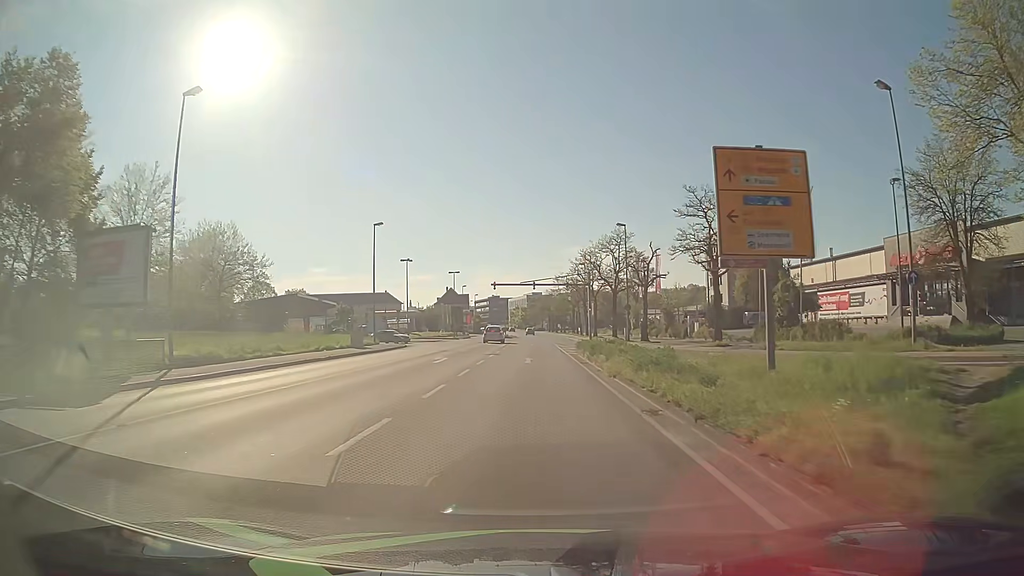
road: primary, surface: asphalt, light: Day
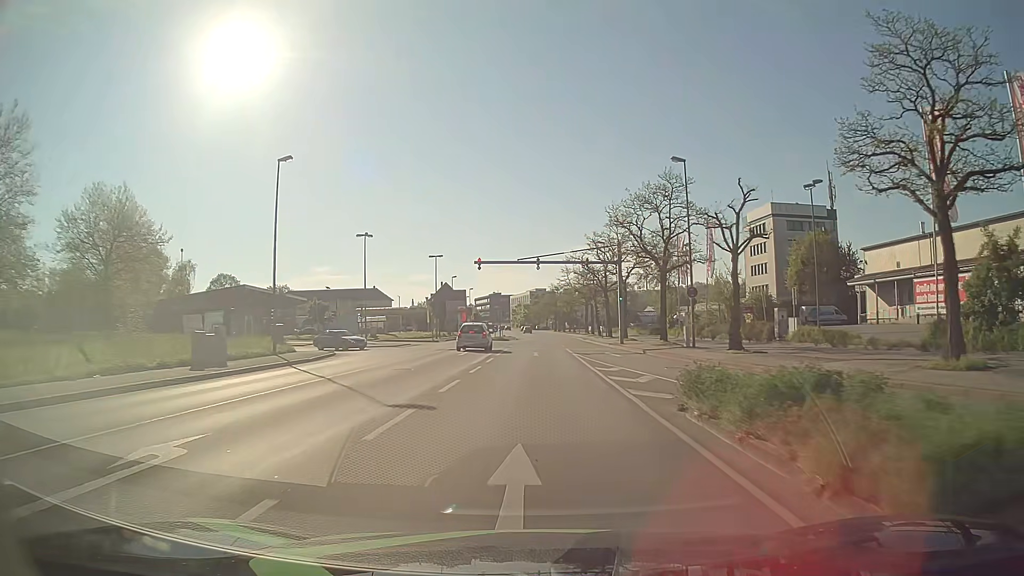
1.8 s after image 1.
(-0.1, +23.0) m; 0°
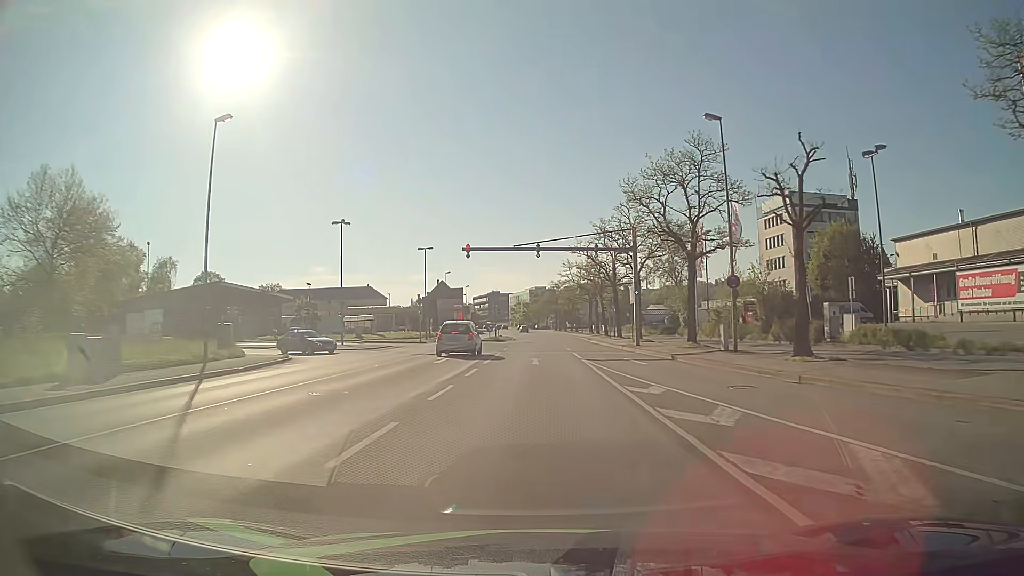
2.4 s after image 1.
(0.0, +7.7) m; 0°
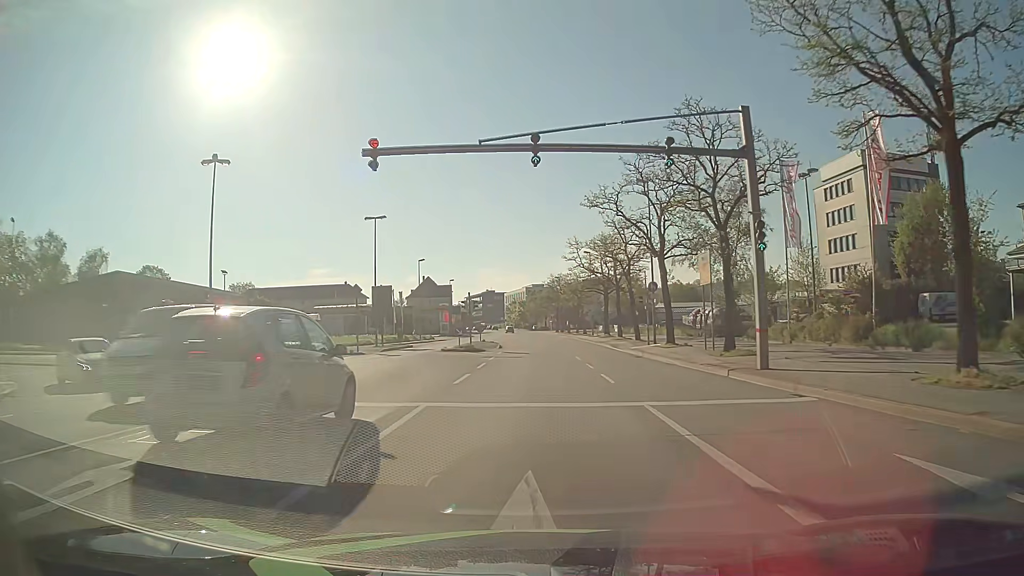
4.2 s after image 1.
(+0.1, +23.0) m; 0°
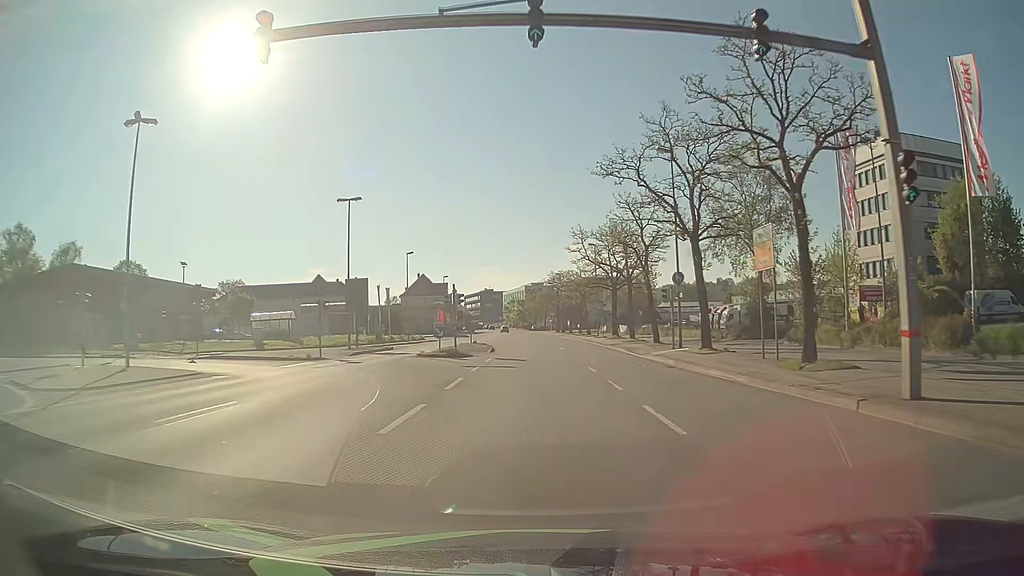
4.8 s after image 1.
(0.0, +7.7) m; 0°
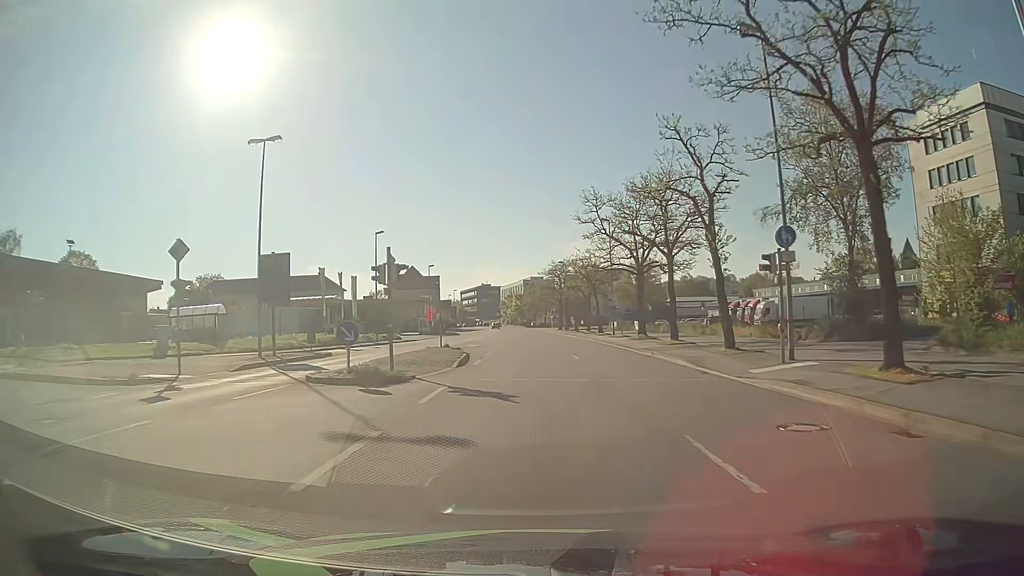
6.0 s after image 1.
(-0.1, +15.3) m; 0°
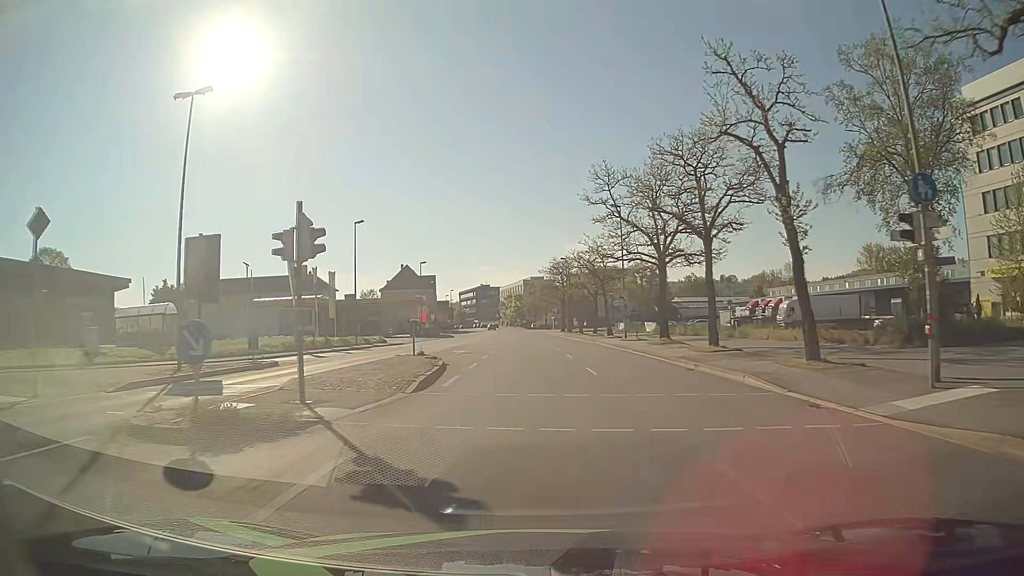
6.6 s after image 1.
(0.0, +7.6) m; 0°
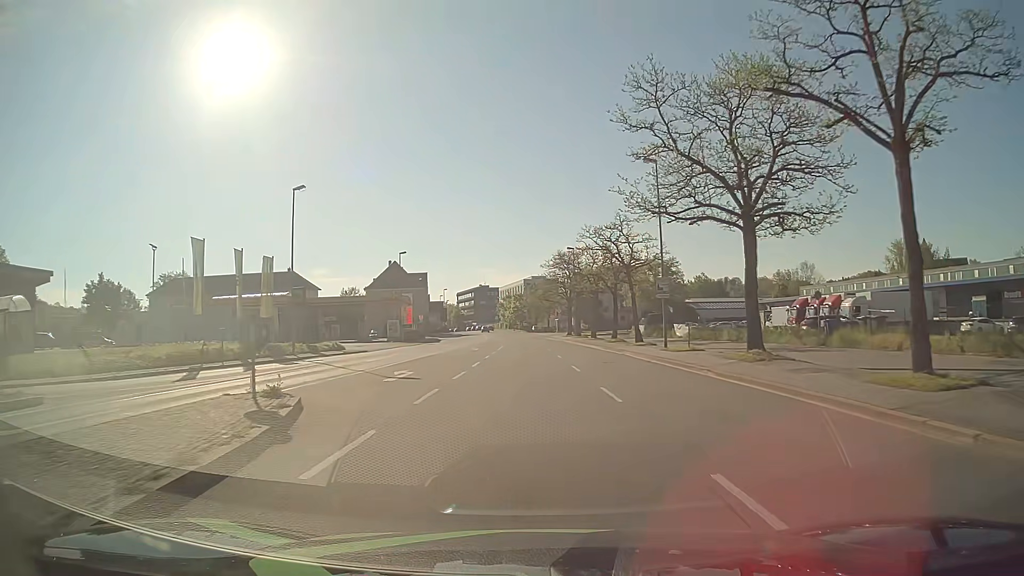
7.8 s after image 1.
(-0.1, +15.3) m; -1°
(0, +10) (0, +20) (0, +30) (0, +40) (-1, +50) (-1, +60) (-2, +70) (-3, +80) (-4, +90) (-5, +100) m
